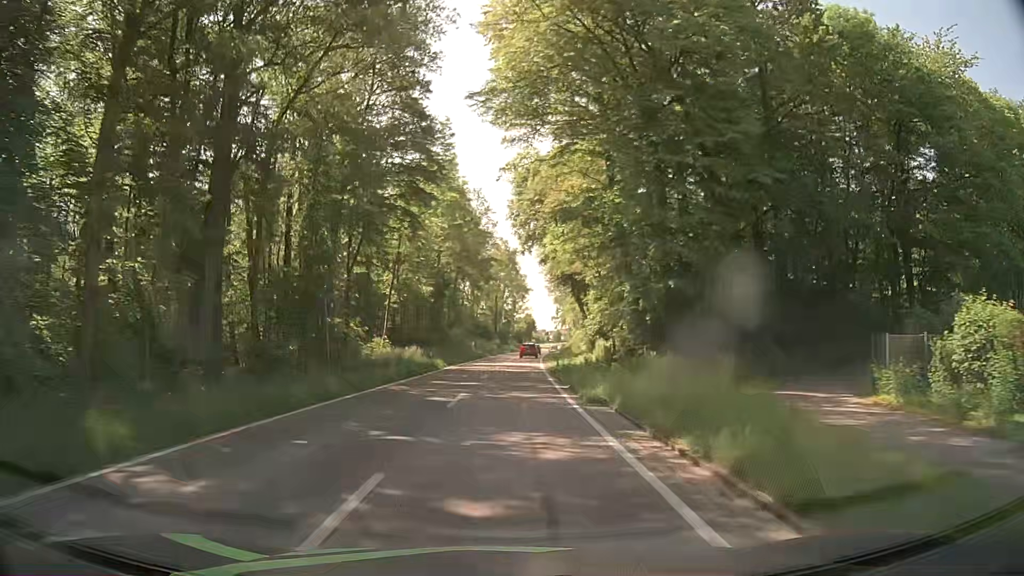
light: Day
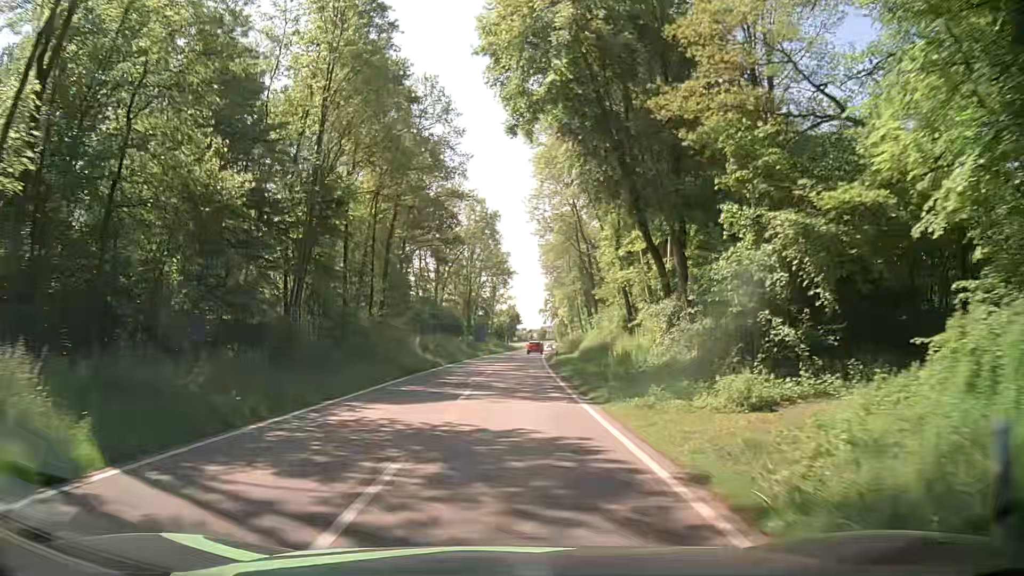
(+0.4, +36.0) m; 0°
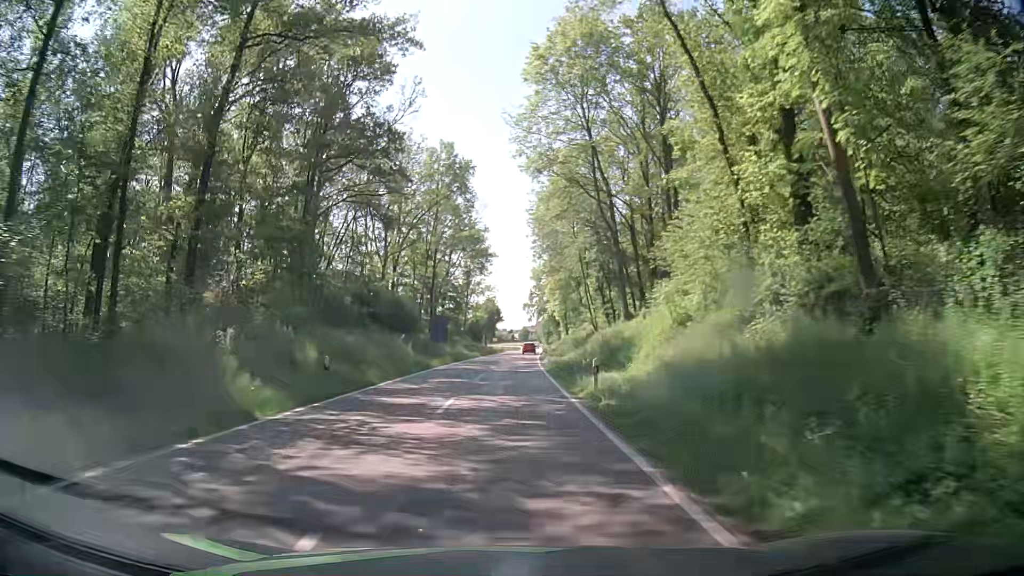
(+0.9, +27.2) m; +3°
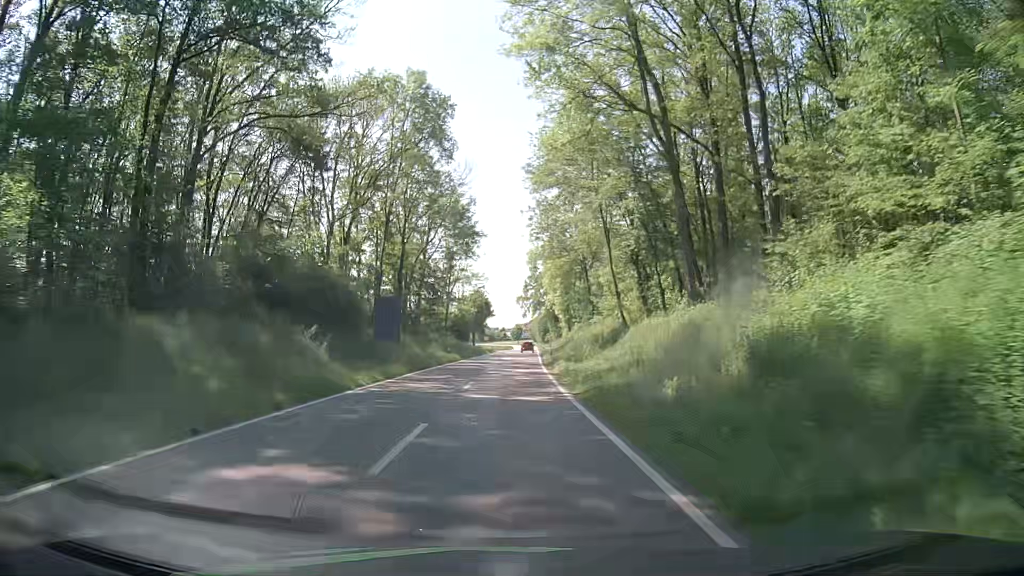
(+0.1, +18.2) m; 0°
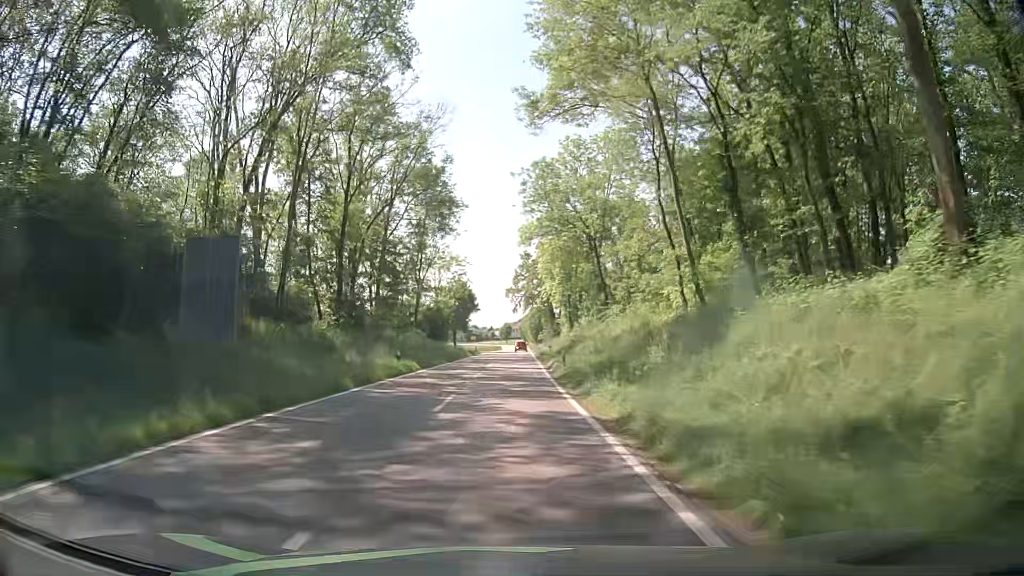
(+0.3, +18.2) m; +1°
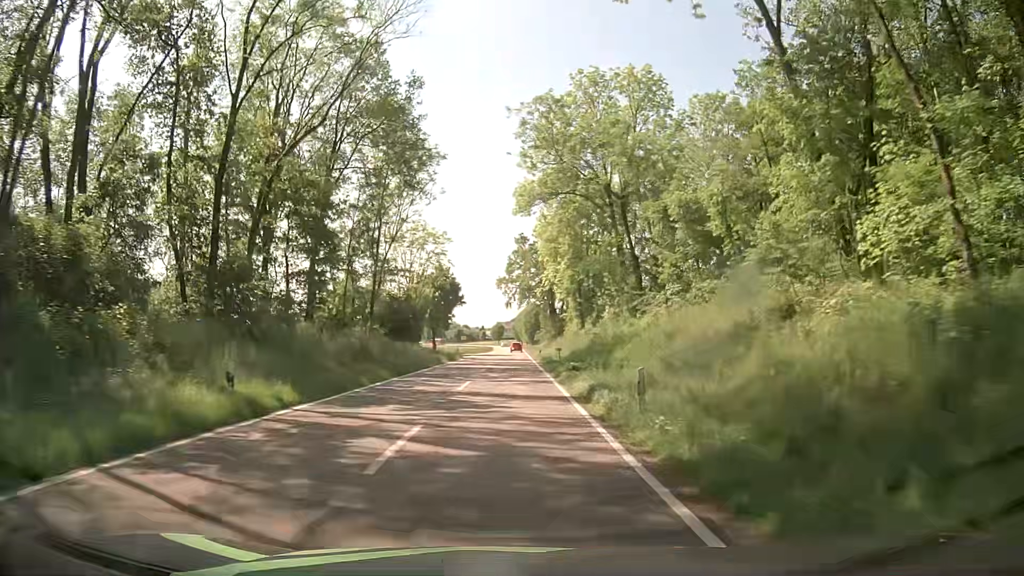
(+0.1, +18.2) m; +1°
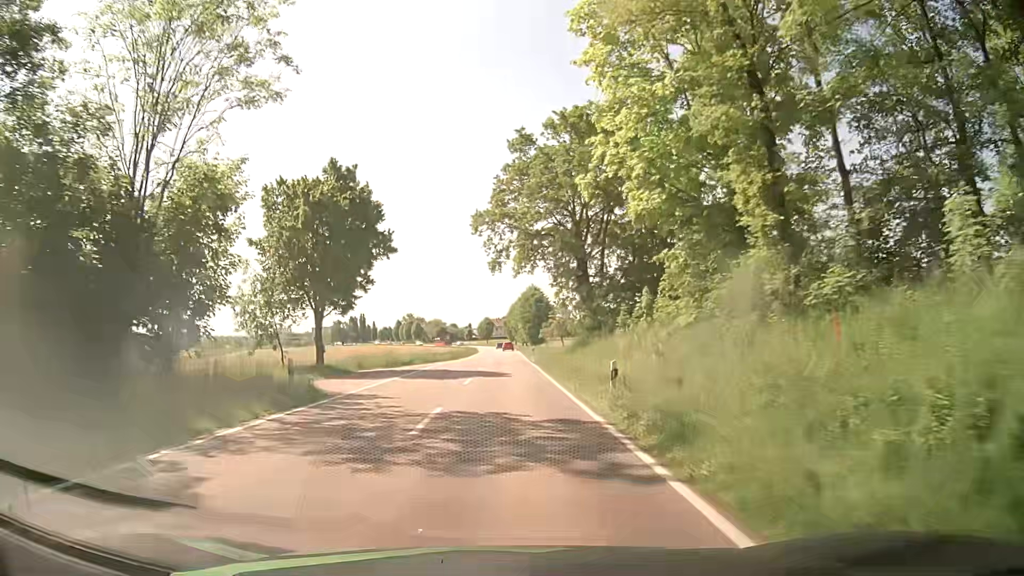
(+0.3, +45.6) m; +1°
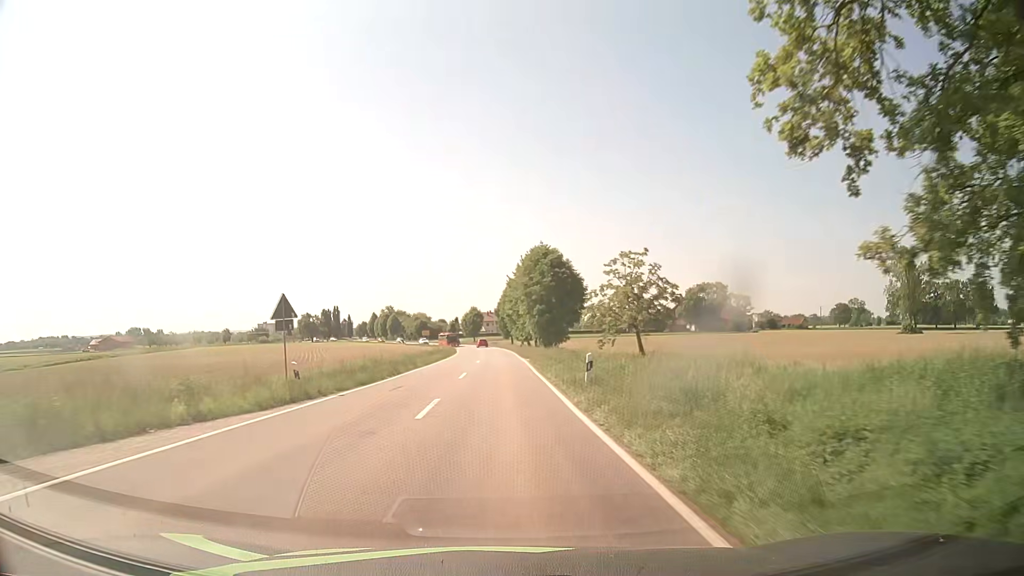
(+0.2, +45.7) m; +1°
(0, +10) (0, +20) (0, +30) (0, +40) (0, +50) (-1, +60) (-1, +70) (-1, +80) (-1, +90) (-2, +100) m
